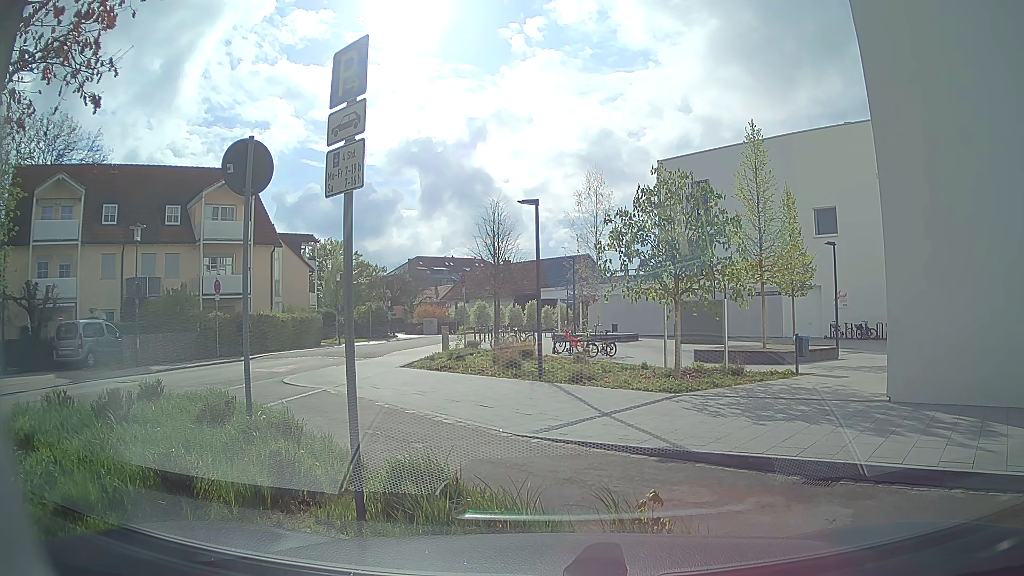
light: Day
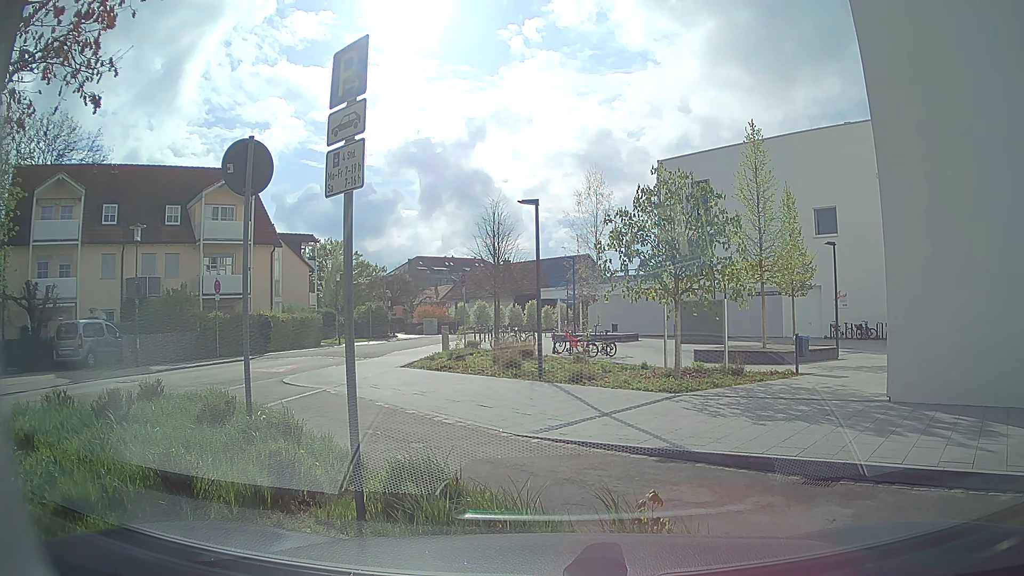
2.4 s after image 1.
(0.0, 0.0) m; 0°
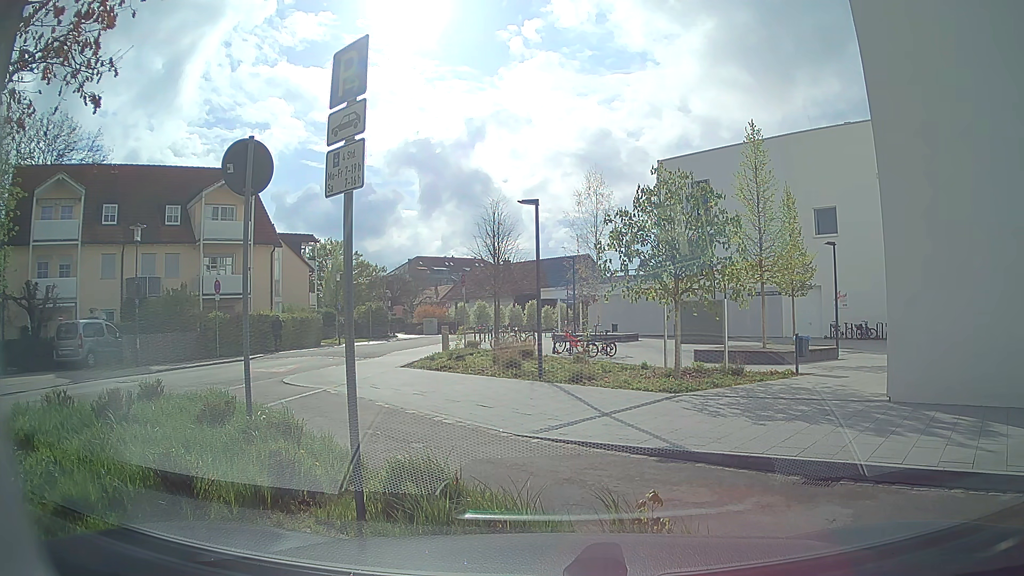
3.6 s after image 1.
(0.0, 0.0) m; 0°
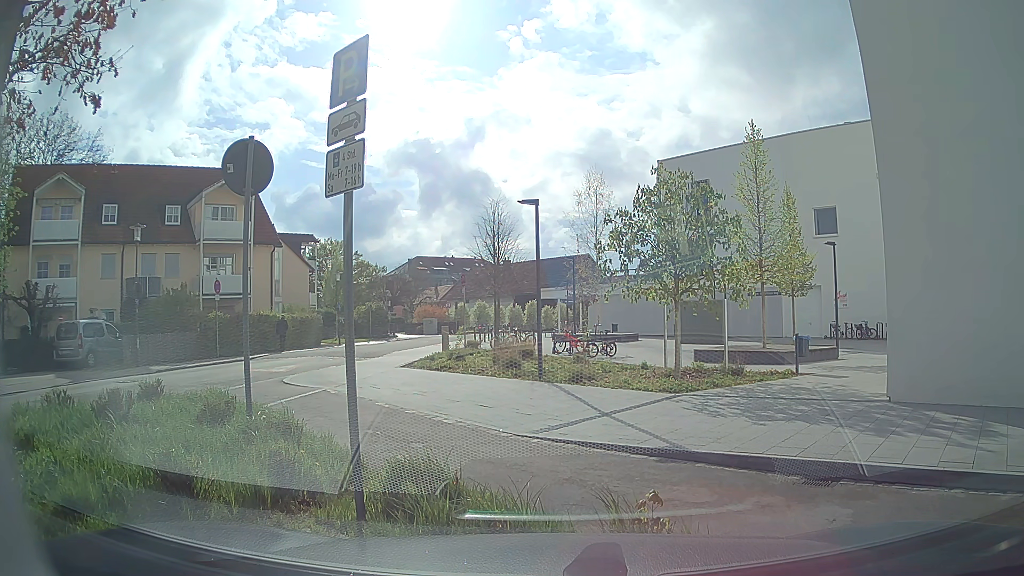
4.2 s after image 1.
(0.0, 0.0) m; 0°
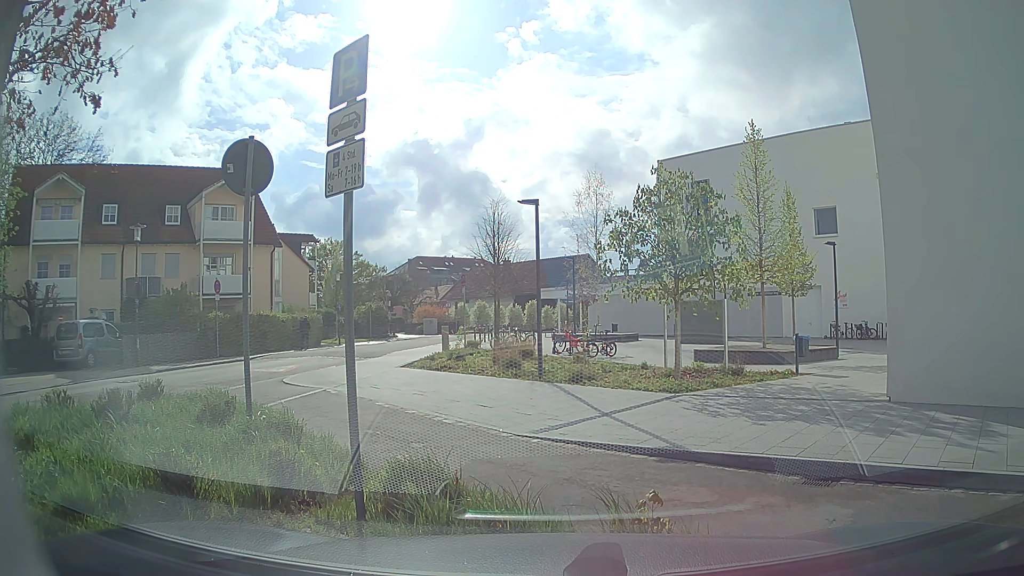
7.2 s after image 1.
(0.0, 0.0) m; 0°
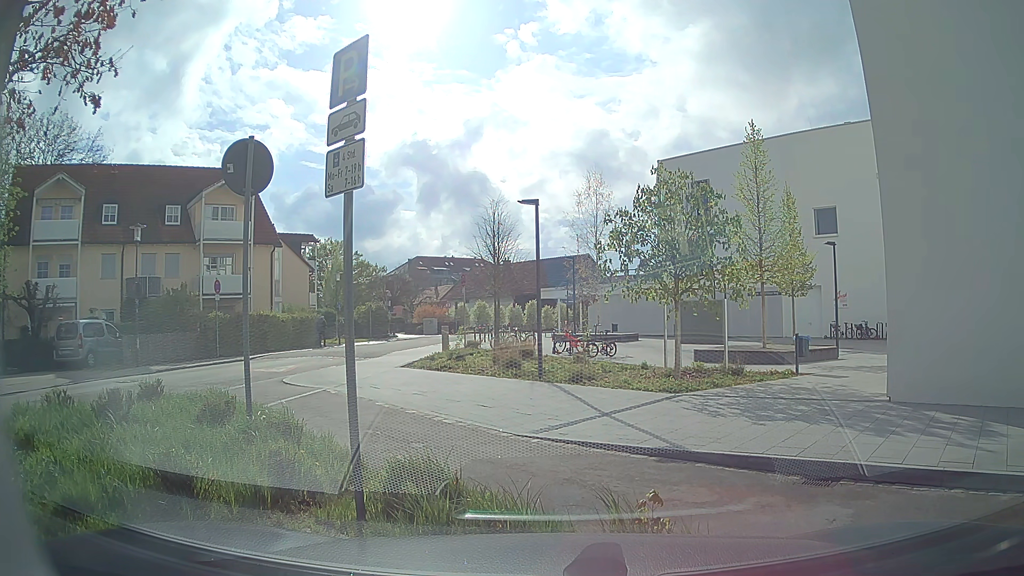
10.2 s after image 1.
(0.0, 0.0) m; 0°
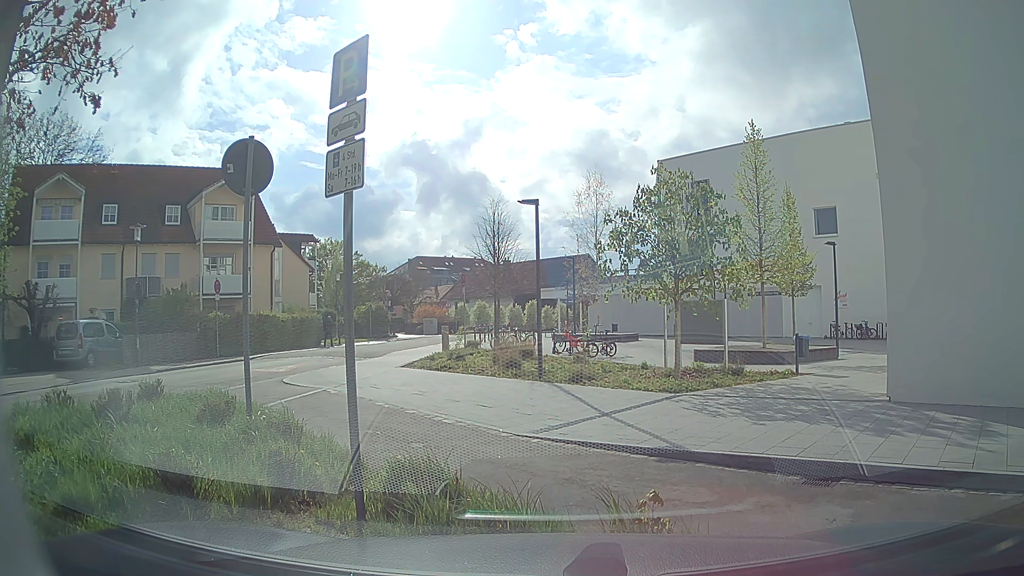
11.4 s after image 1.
(0.0, 0.0) m; 0°
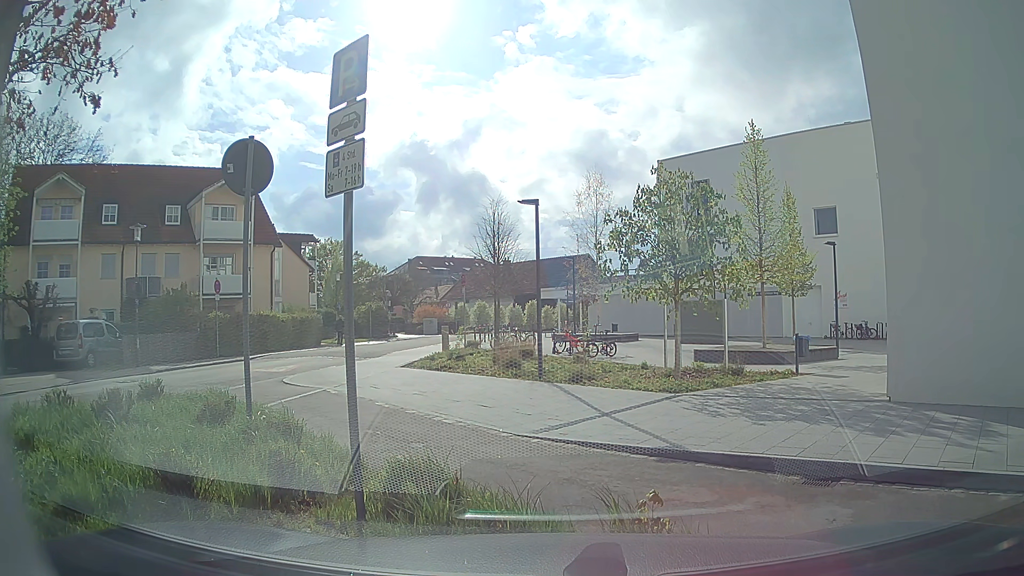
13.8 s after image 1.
(0.0, 0.0) m; 0°
